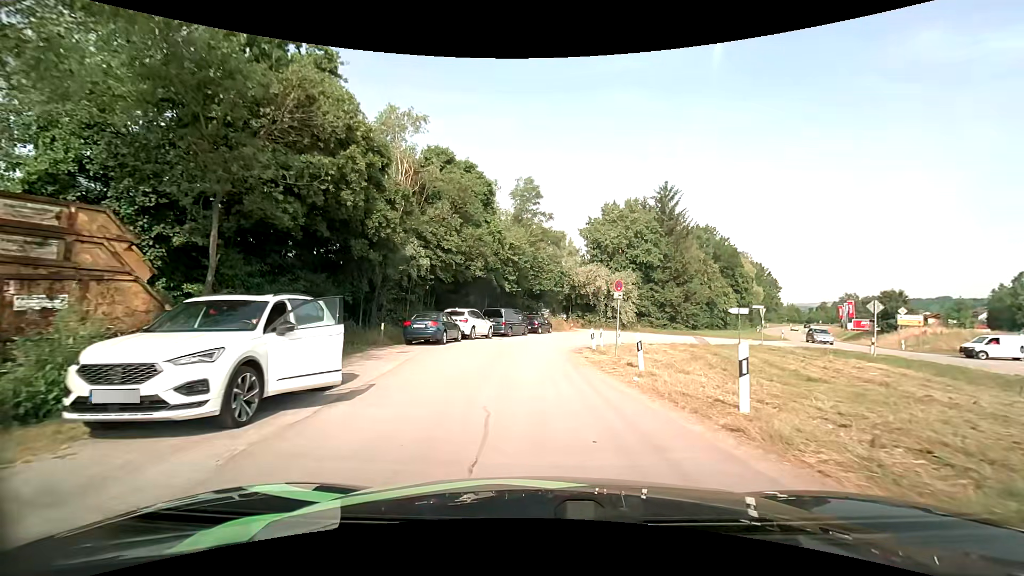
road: residential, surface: asphalt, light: Day
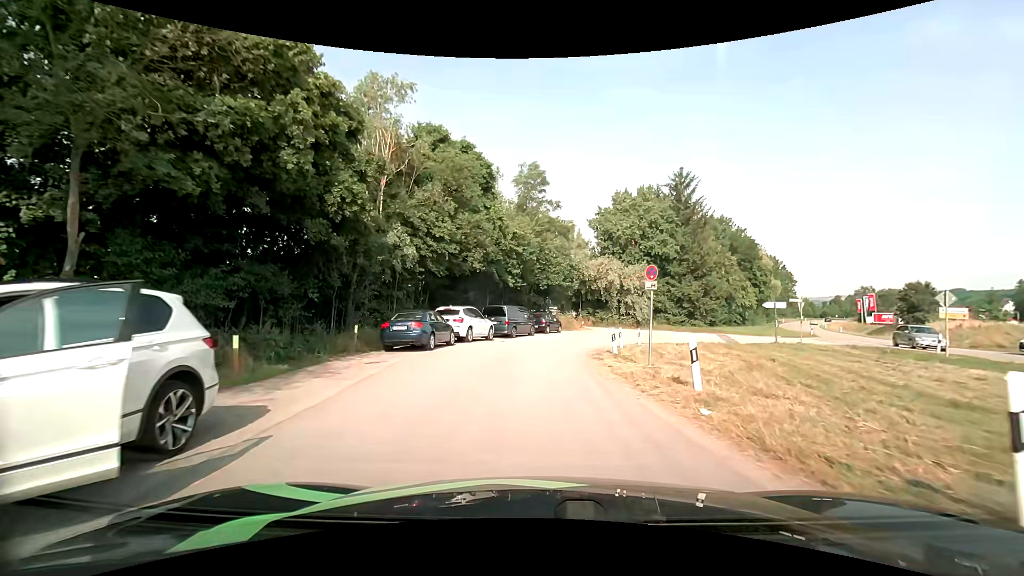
(0.0, +4.0) m; -1°
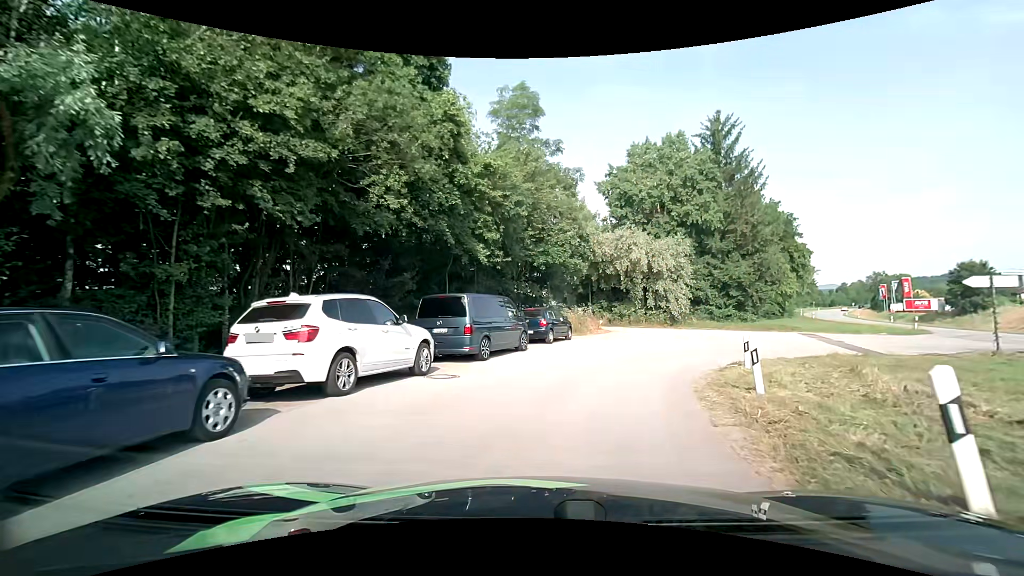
(-0.1, +14.7) m; +1°
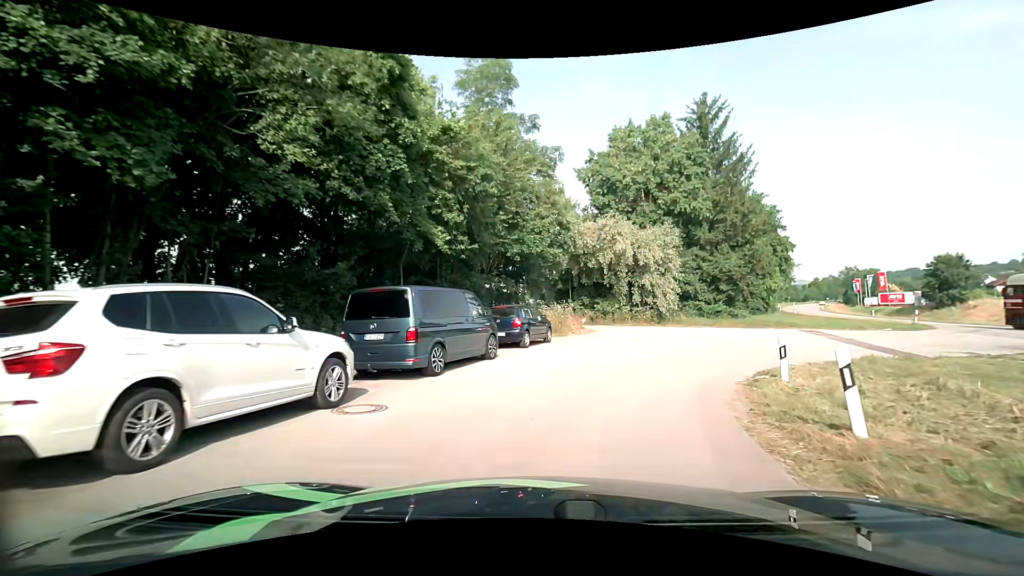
(+0.1, +3.5) m; +3°
(+1, +10) (+6, +18) (+16, +21) (+22, +14) (+21, +4) (+19, -6) (+17, -16) (+15, -25) (+13, -35) (+12, -45) m
